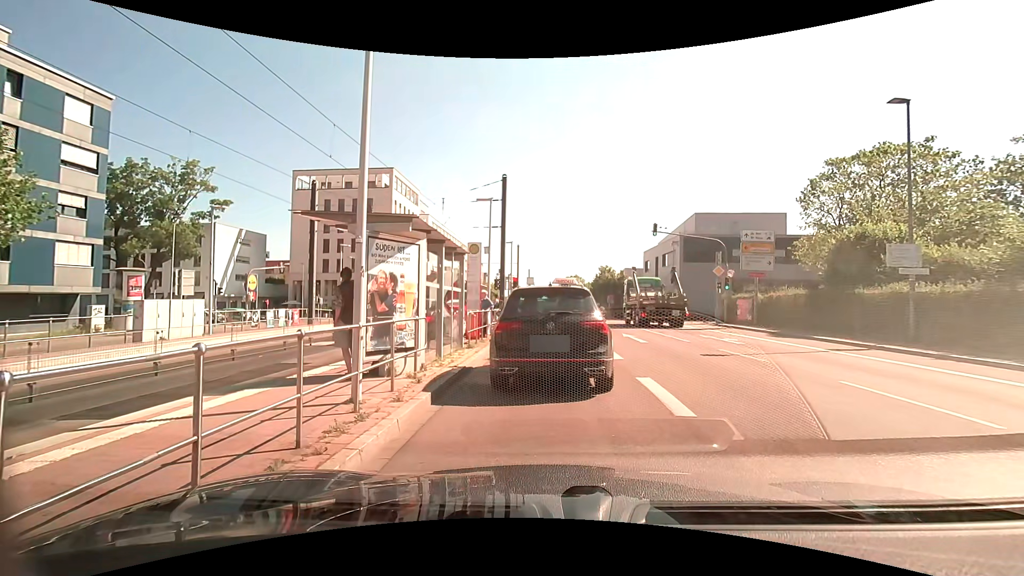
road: secondary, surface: asphalt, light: Day
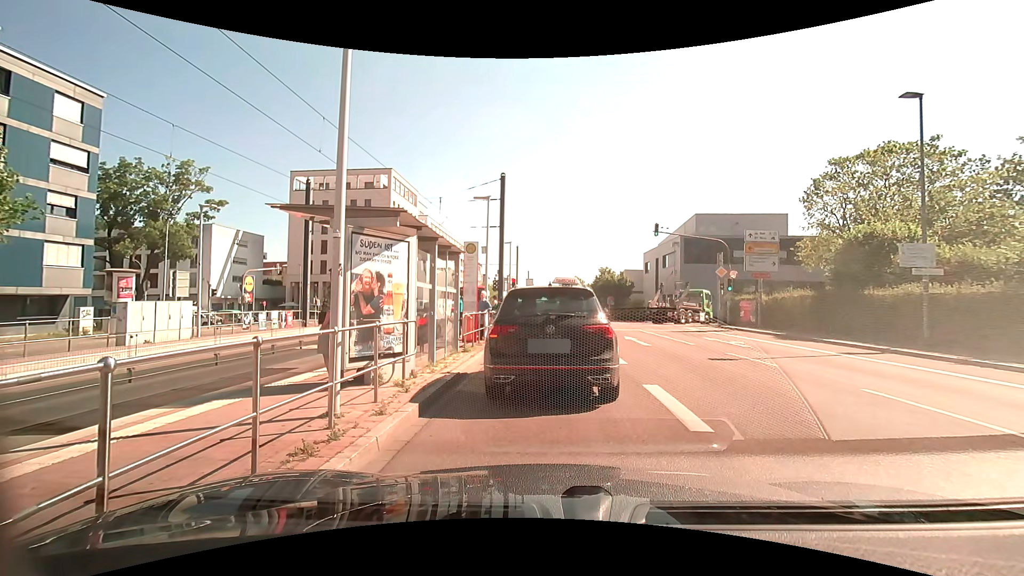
(0.0, +0.6) m; 0°
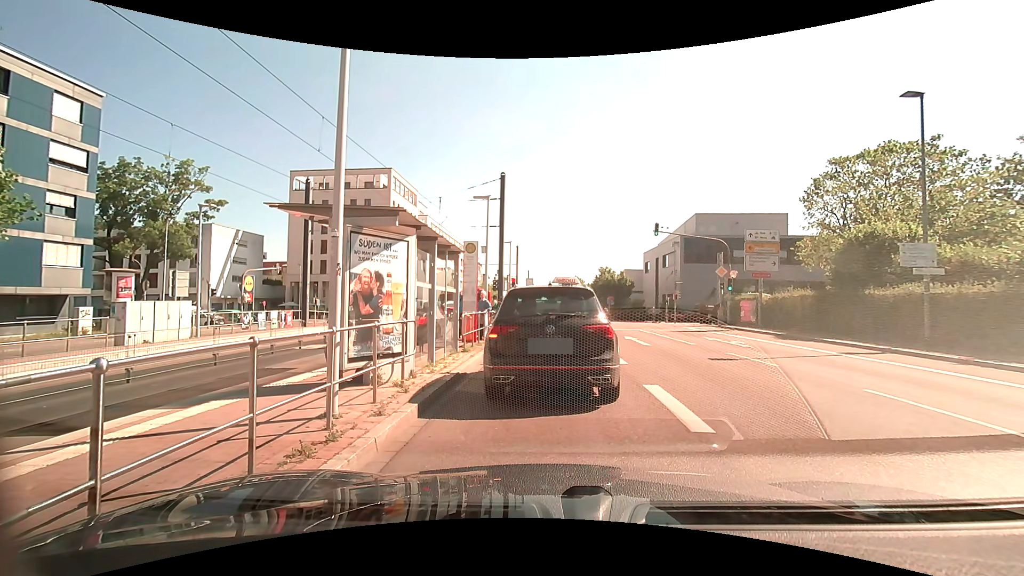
(0.0, +0.1) m; 0°
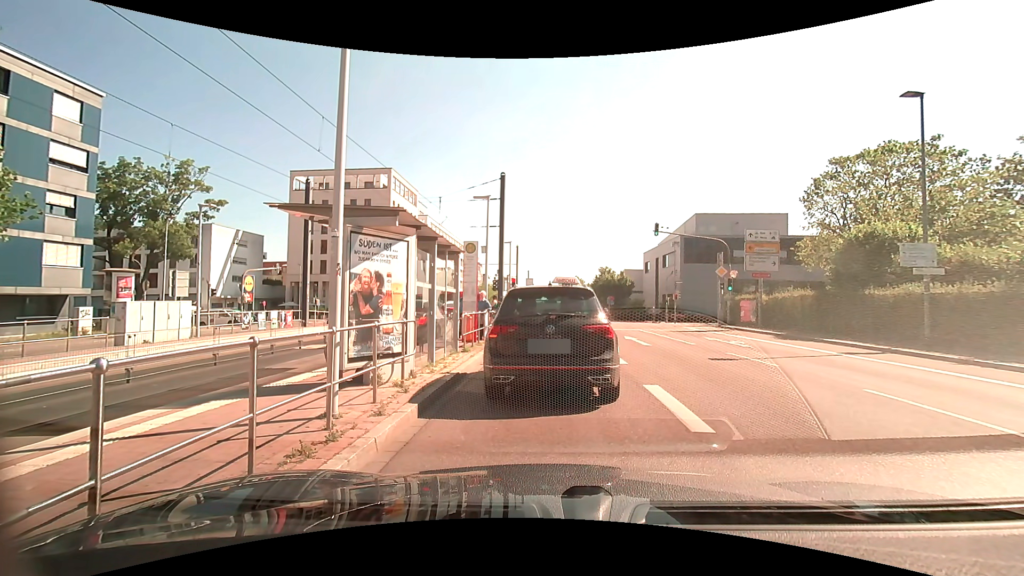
(0.0, 0.0) m; 0°
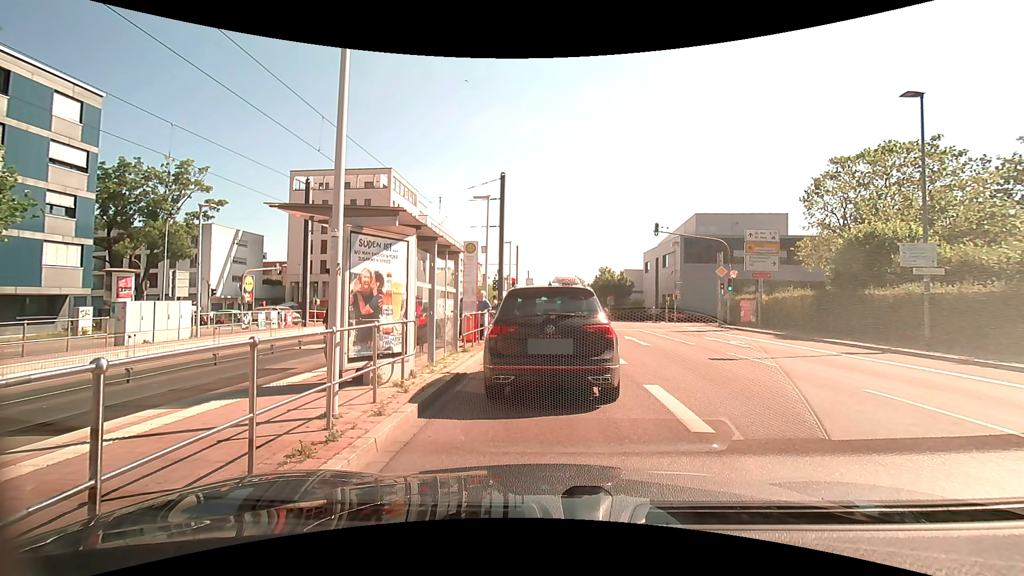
(0.0, 0.0) m; 0°
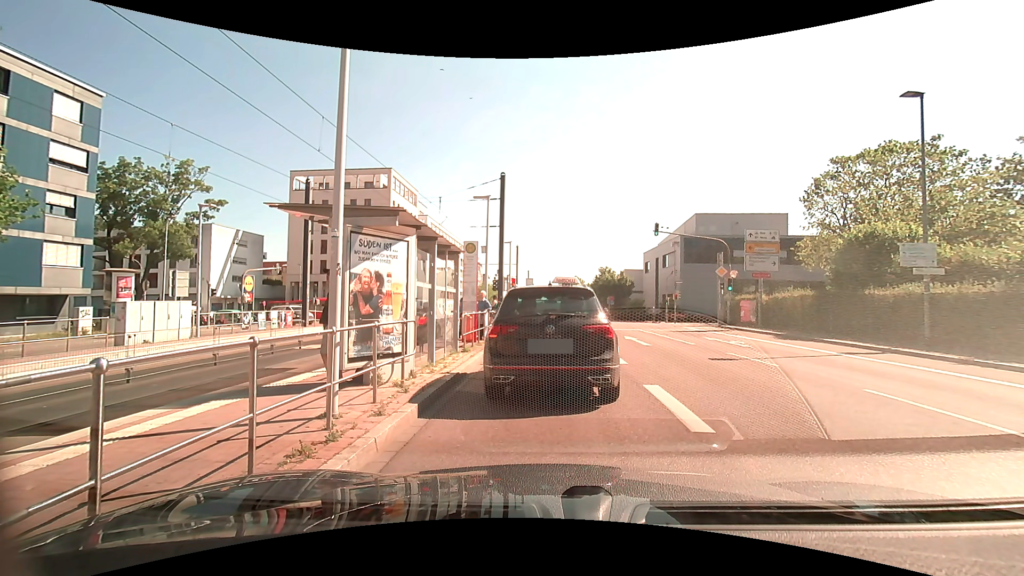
(0.0, 0.0) m; 0°
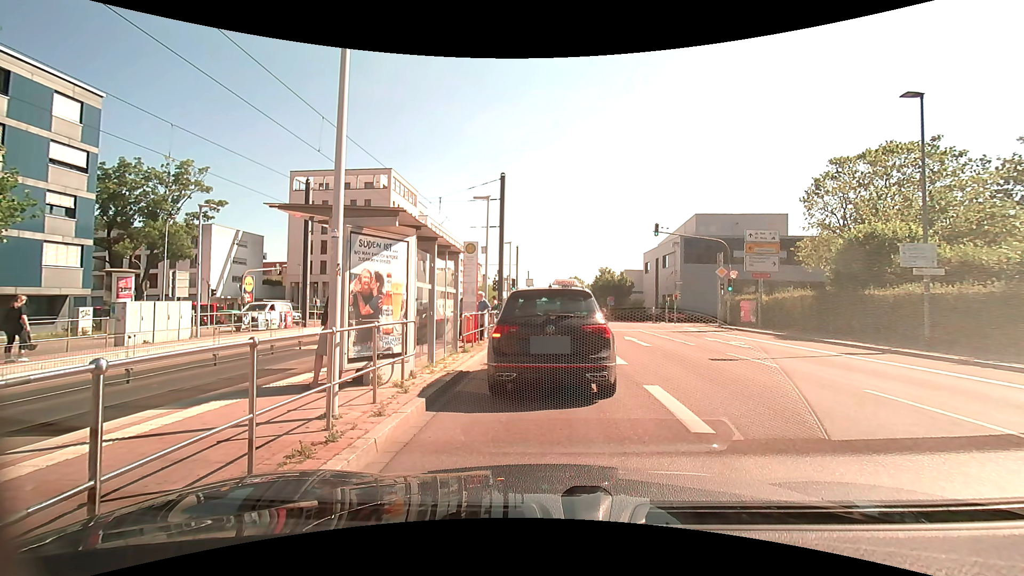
(0.0, 0.0) m; 0°
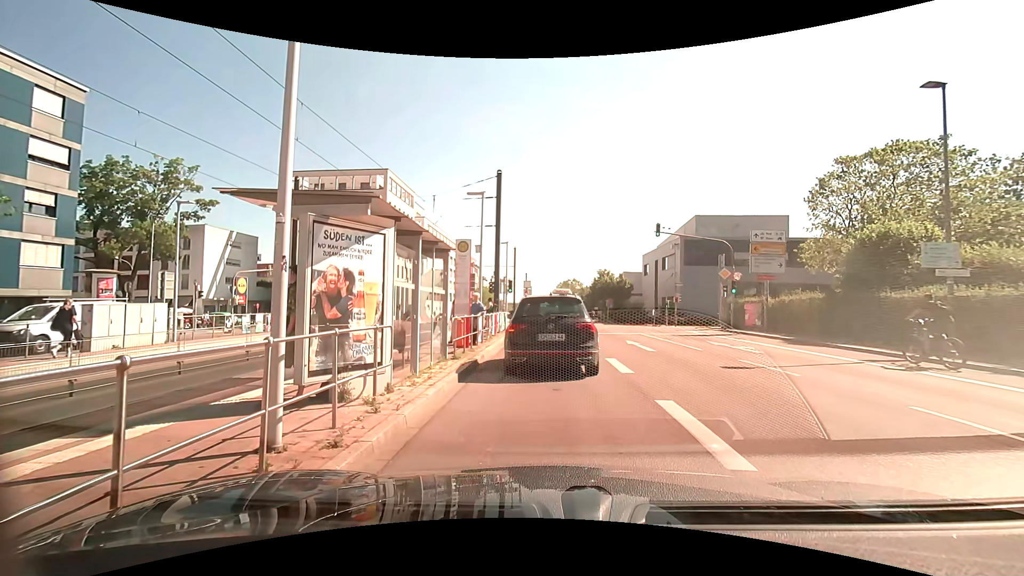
(0.0, +1.2) m; -2°
